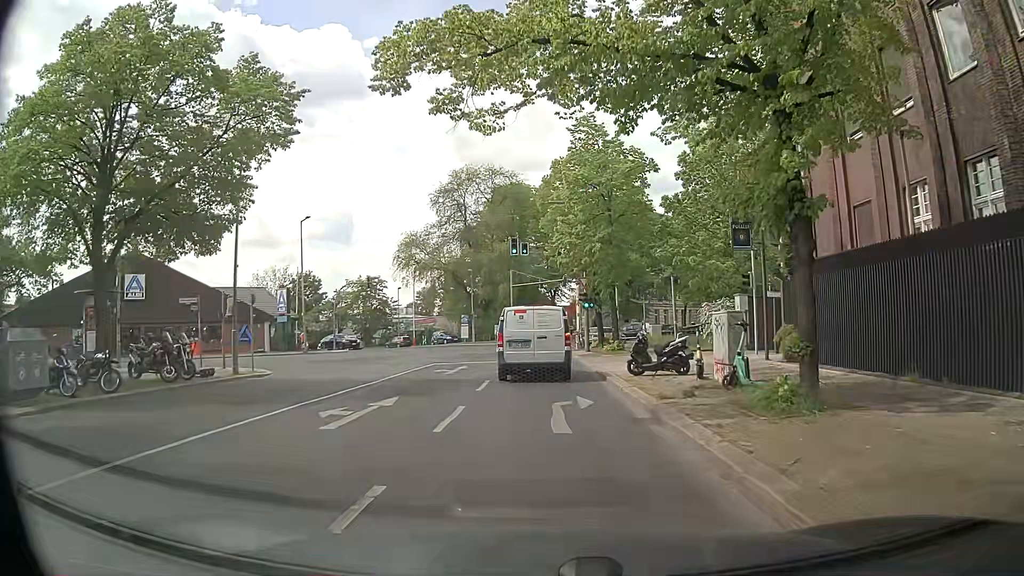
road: residential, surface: asphalt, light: Day
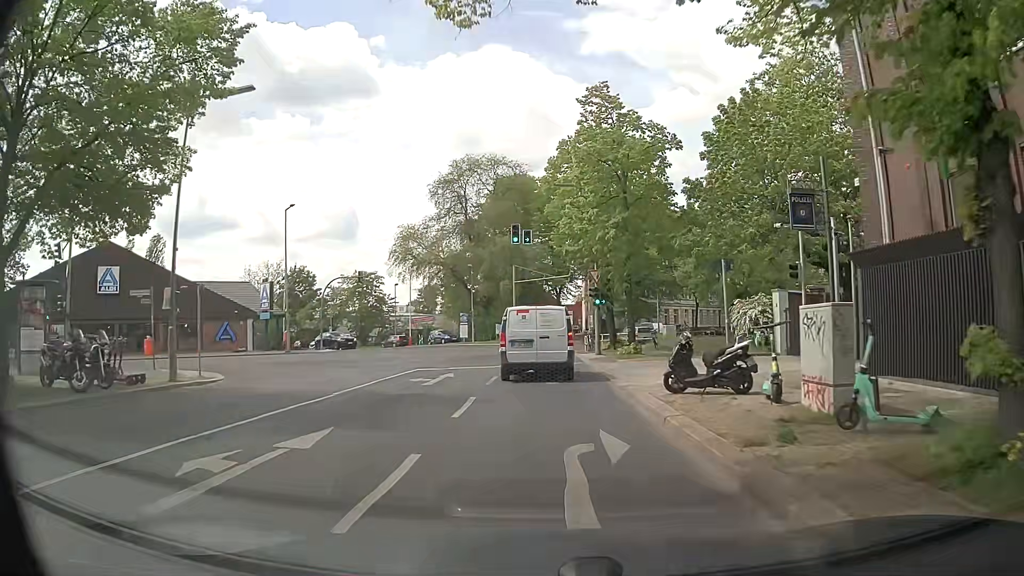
(+0.1, +4.7) m; +1°
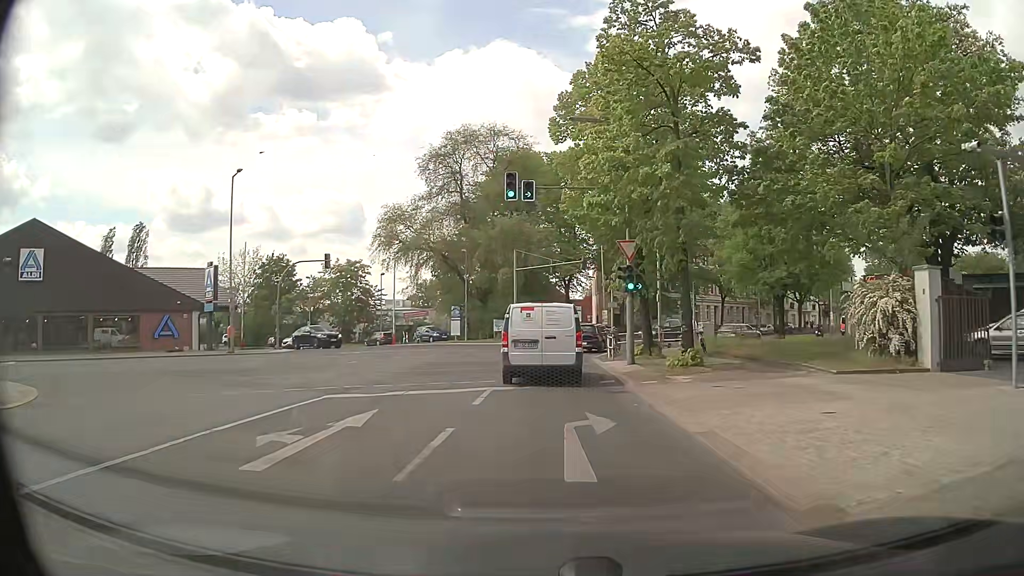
(-0.2, +10.5) m; -1°
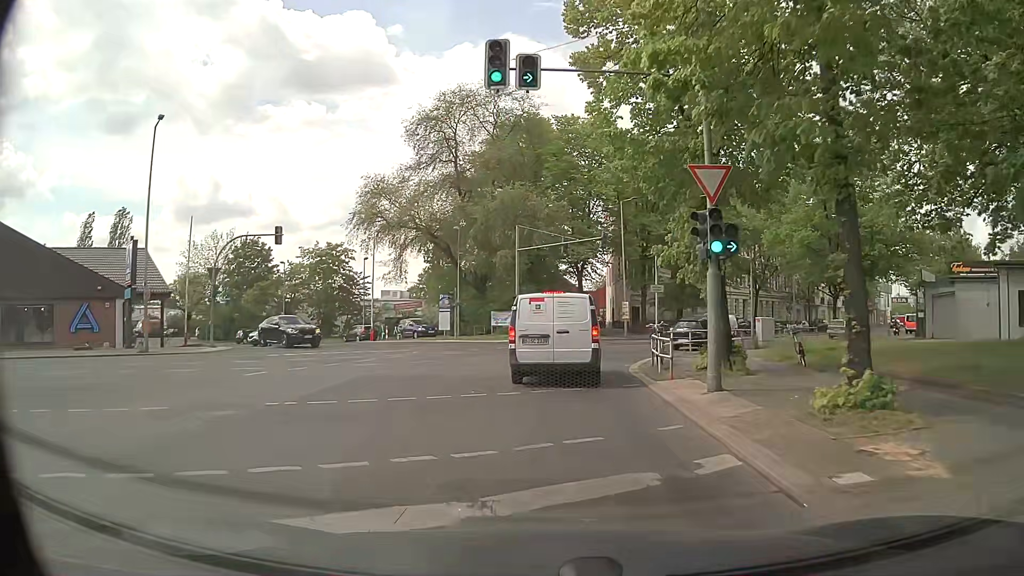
(-0.1, +10.3) m; 0°
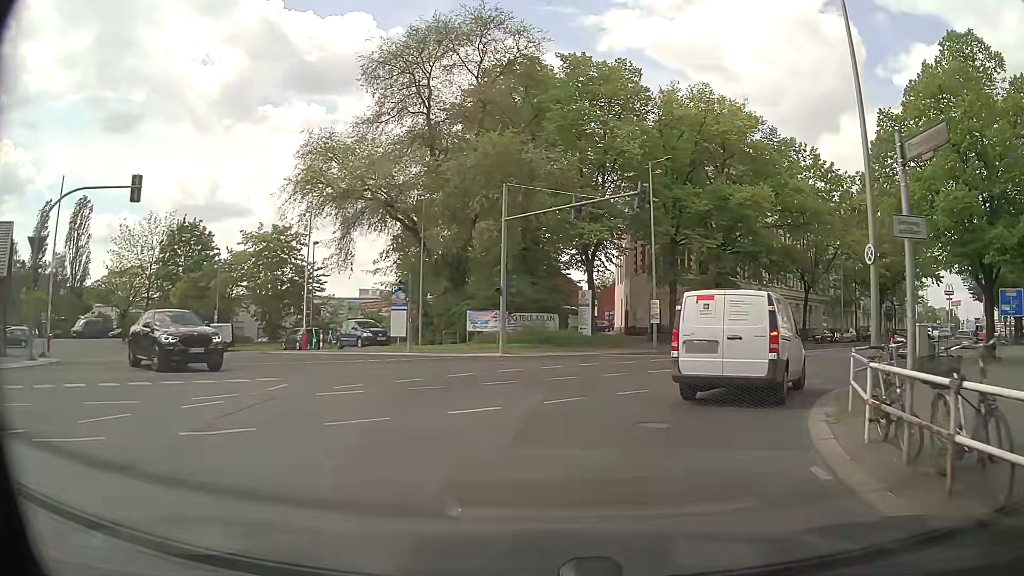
(-0.4, +14.3) m; -1°
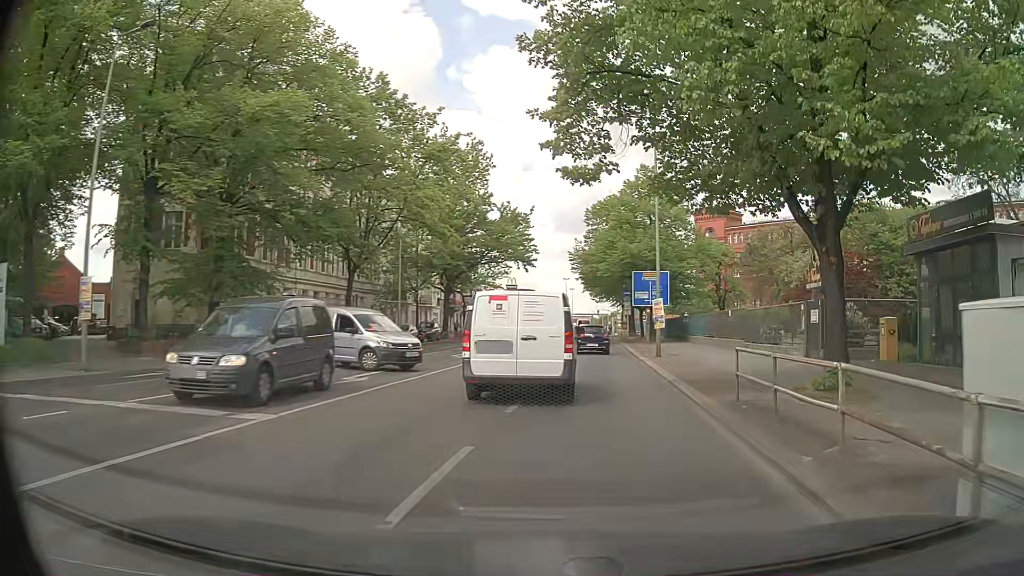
(+5.3, +16.6) m; +40°
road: secondary
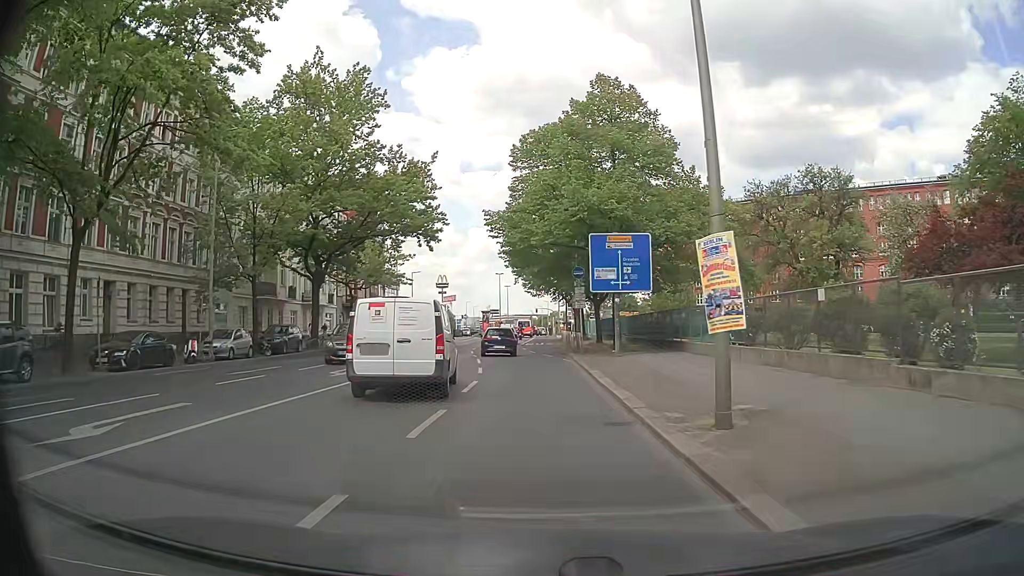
(+1.6, +20.1) m; +5°
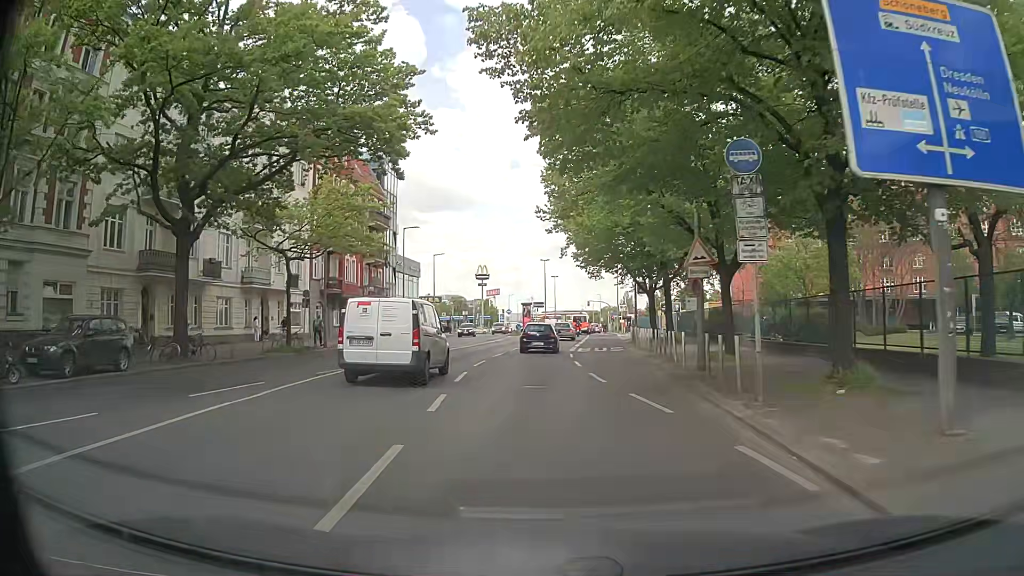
(-0.6, +22.2) m; -4°
